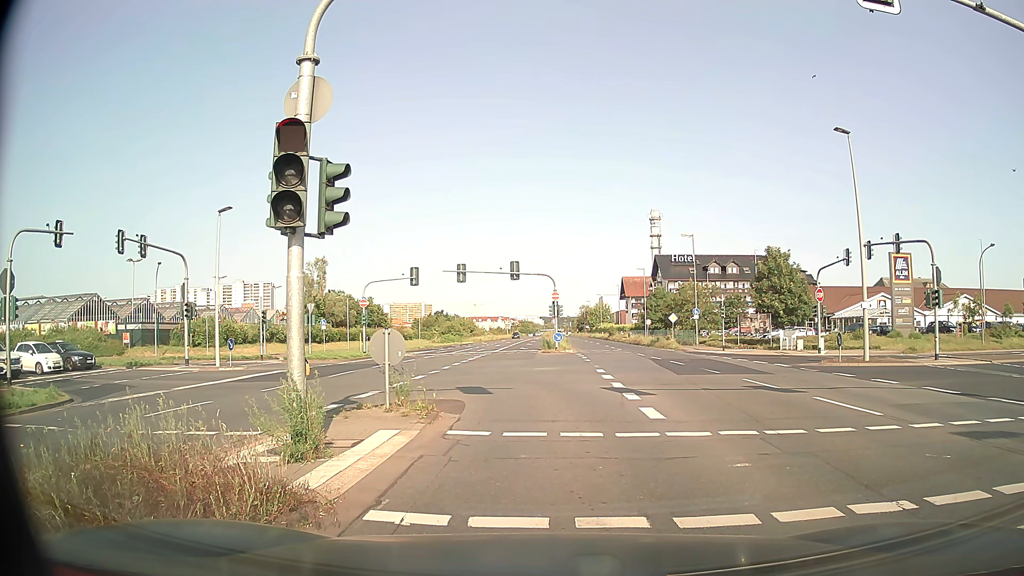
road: primary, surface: asphalt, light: Day
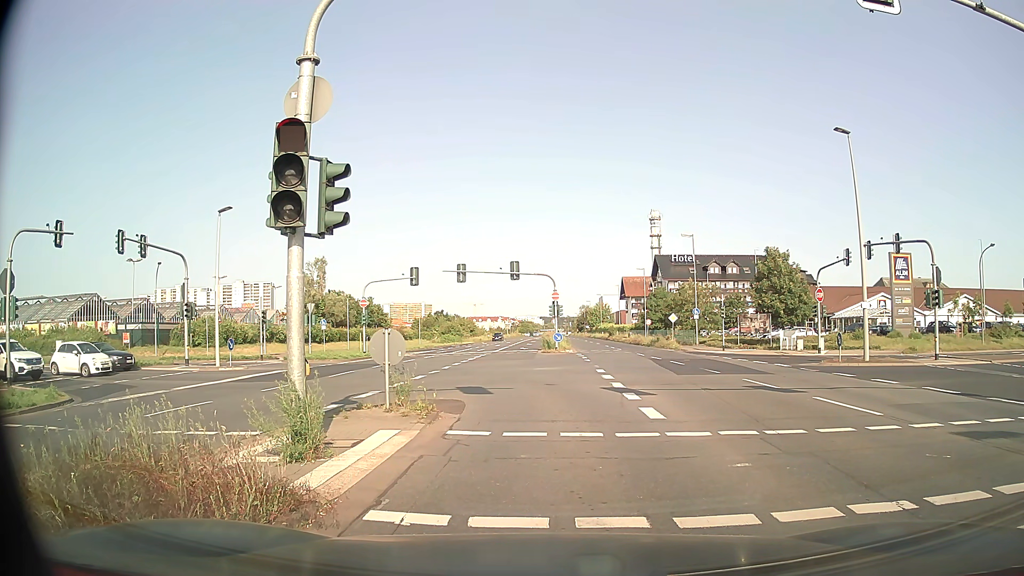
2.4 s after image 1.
(0.0, 0.0) m; 0°
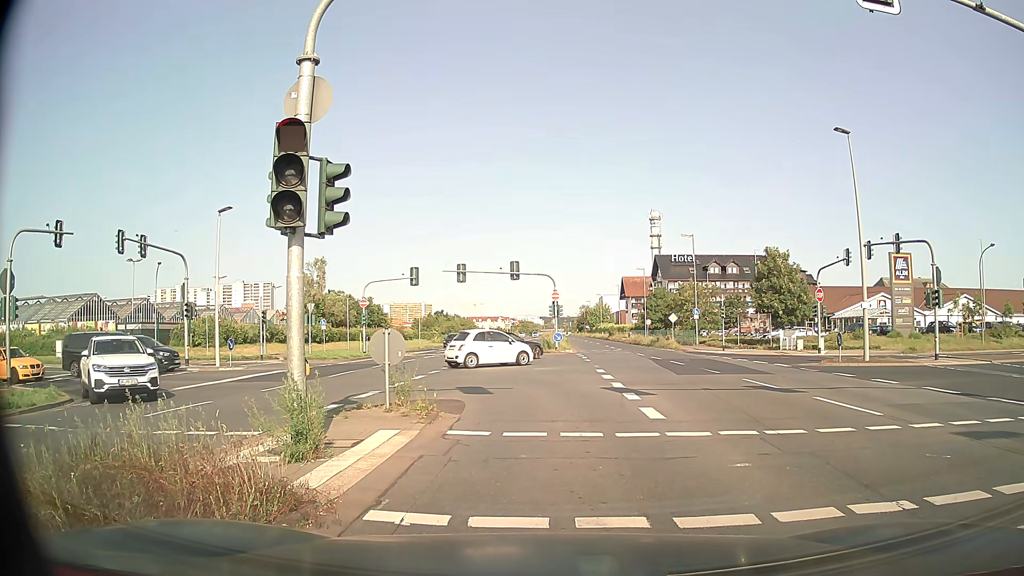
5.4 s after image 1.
(0.0, 0.0) m; 0°
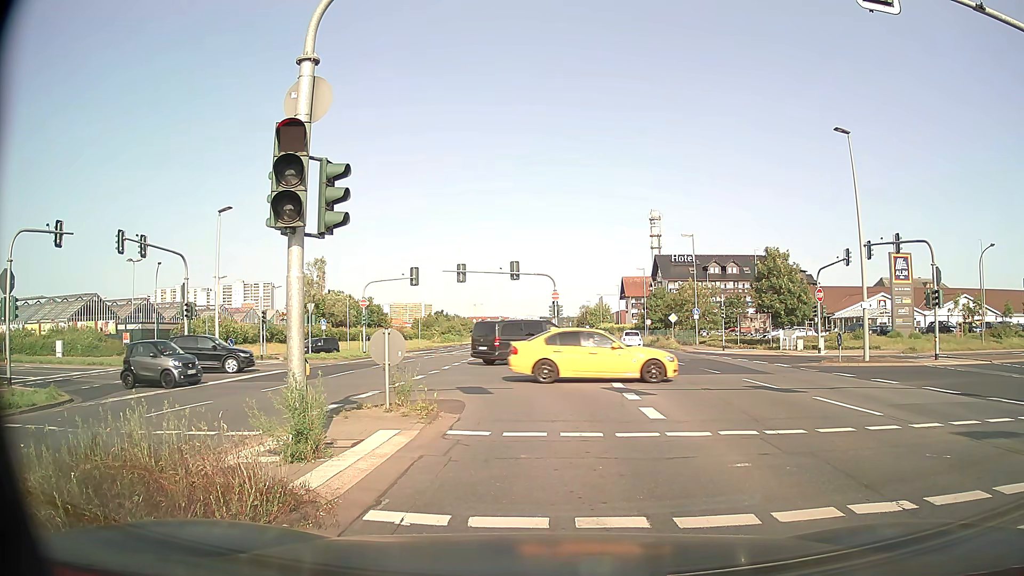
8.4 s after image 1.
(0.0, 0.0) m; 0°
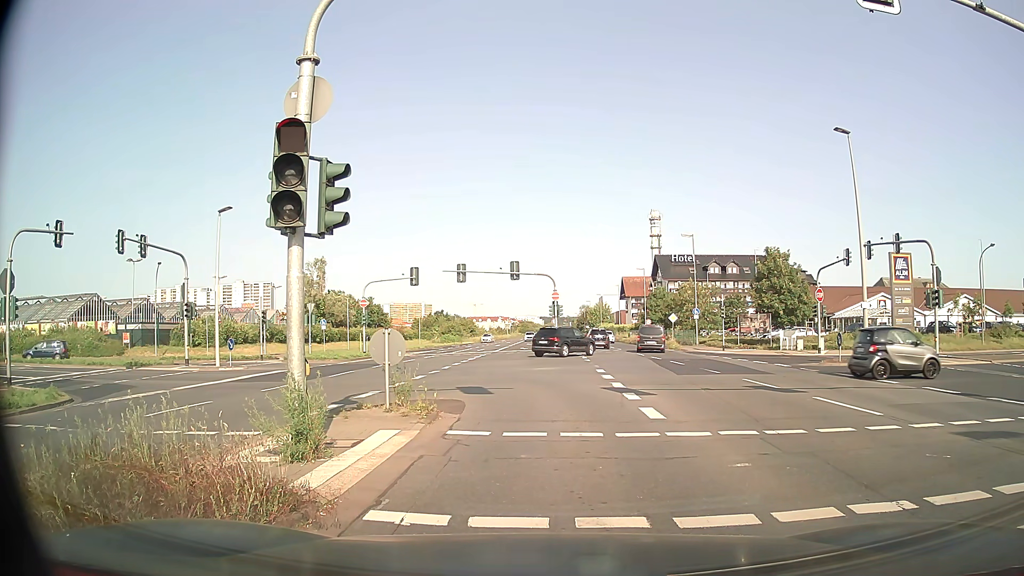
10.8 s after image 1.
(0.0, 0.0) m; 0°
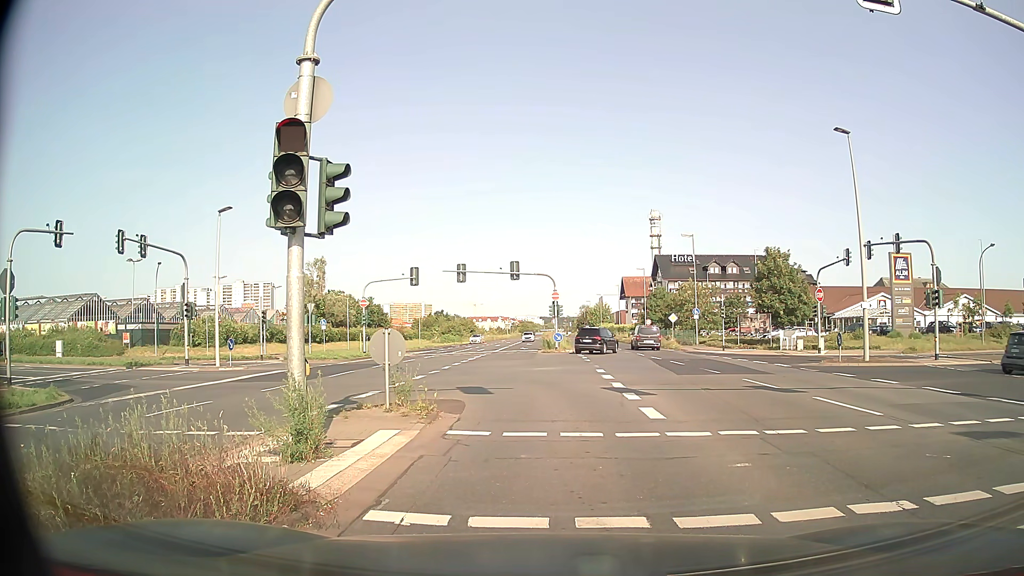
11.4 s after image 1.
(0.0, 0.0) m; 0°
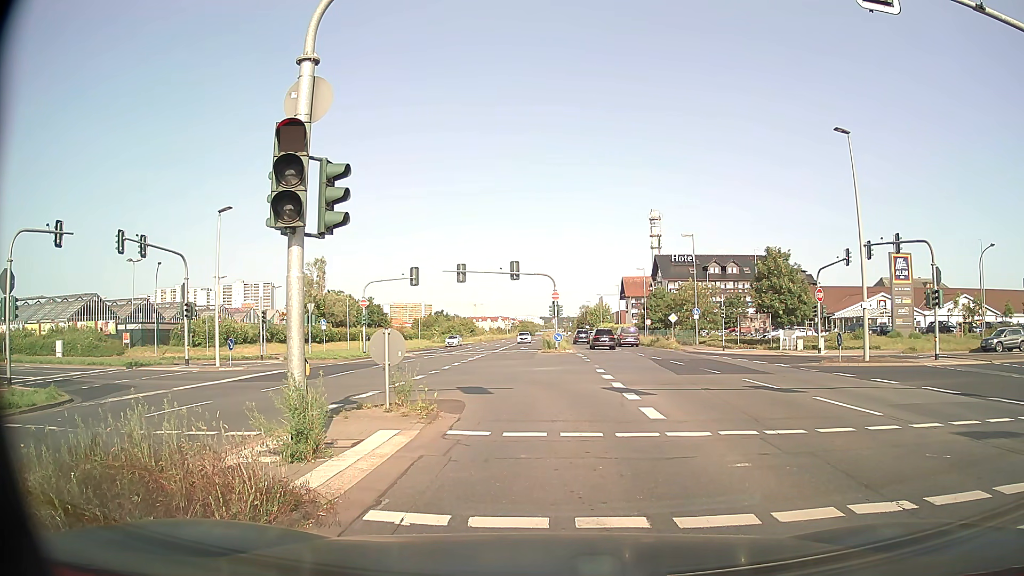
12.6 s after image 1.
(0.0, 0.0) m; 0°
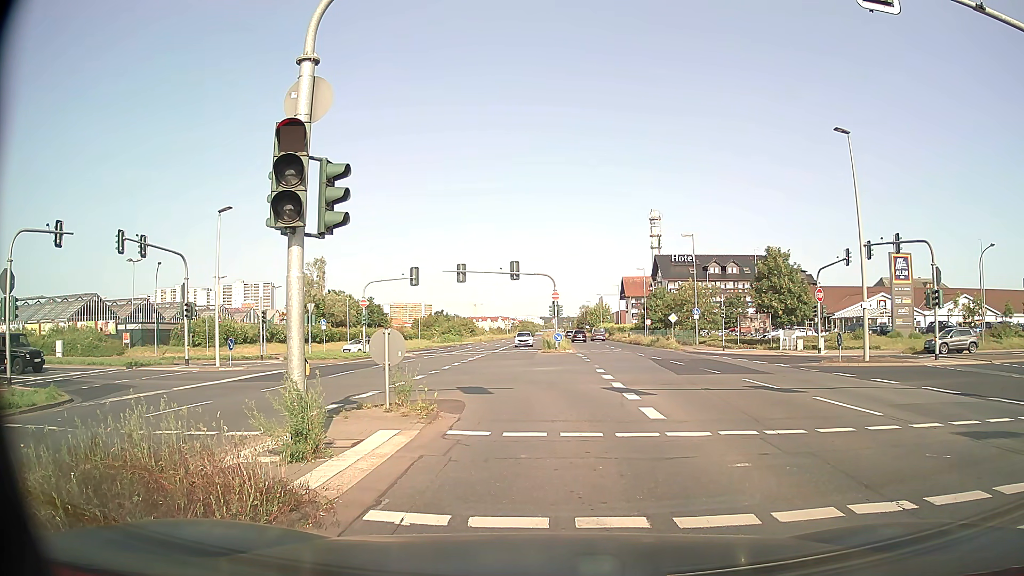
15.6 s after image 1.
(0.0, 0.0) m; 0°
(0, +10) (-1, +20) (-6, +29) (-13, +35) (-23, +39) (-33, +39) (-43, +38) (-53, +37) (-62, +36) (-72, +36) m
